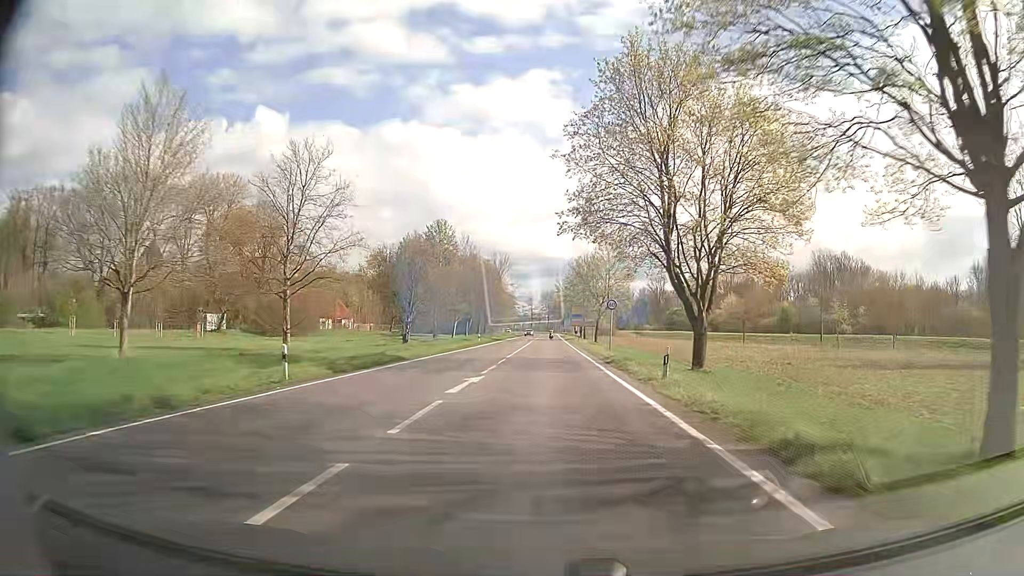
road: secondary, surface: asphalt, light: Day
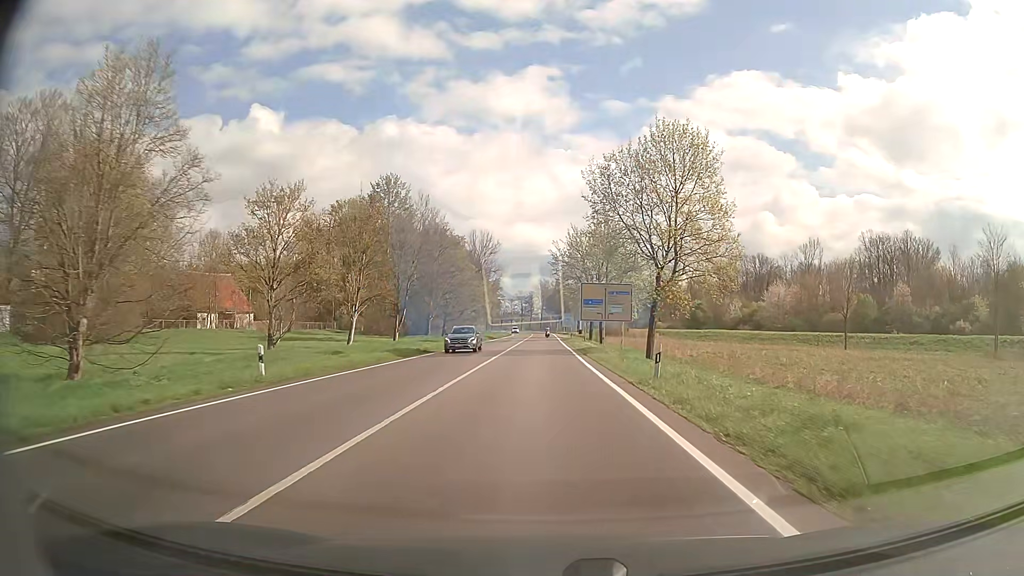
(+0.3, +50.7) m; +1°
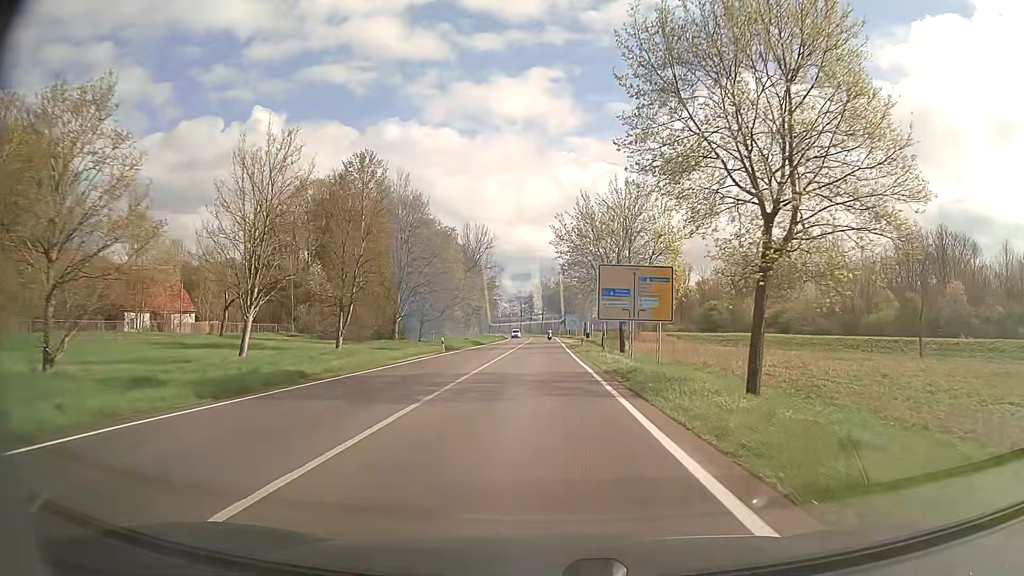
(0.0, +19.1) m; 0°
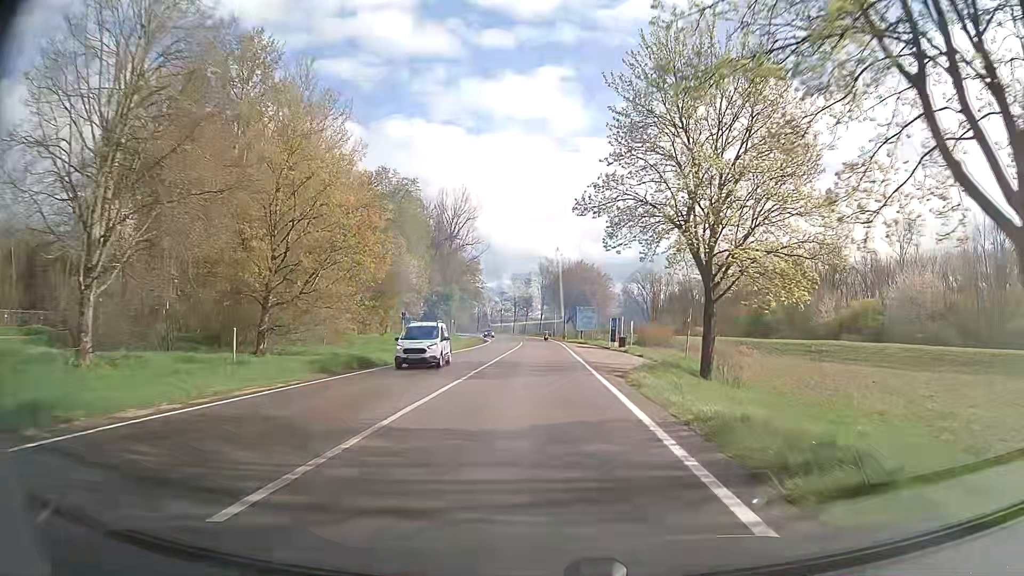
(-0.2, +46.5) m; 0°
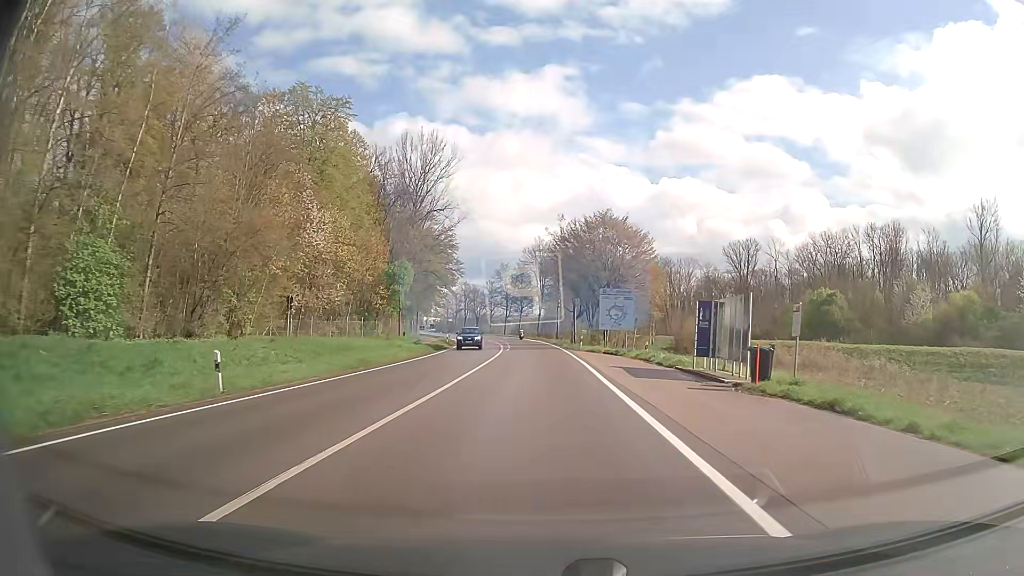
(0.0, +36.7) m; 0°
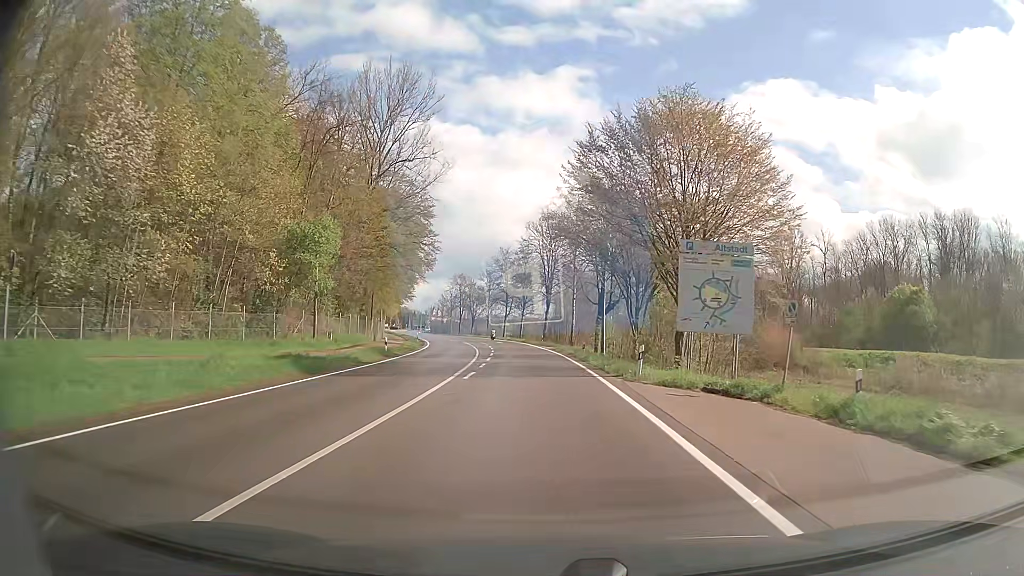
(-0.1, +27.5) m; -1°
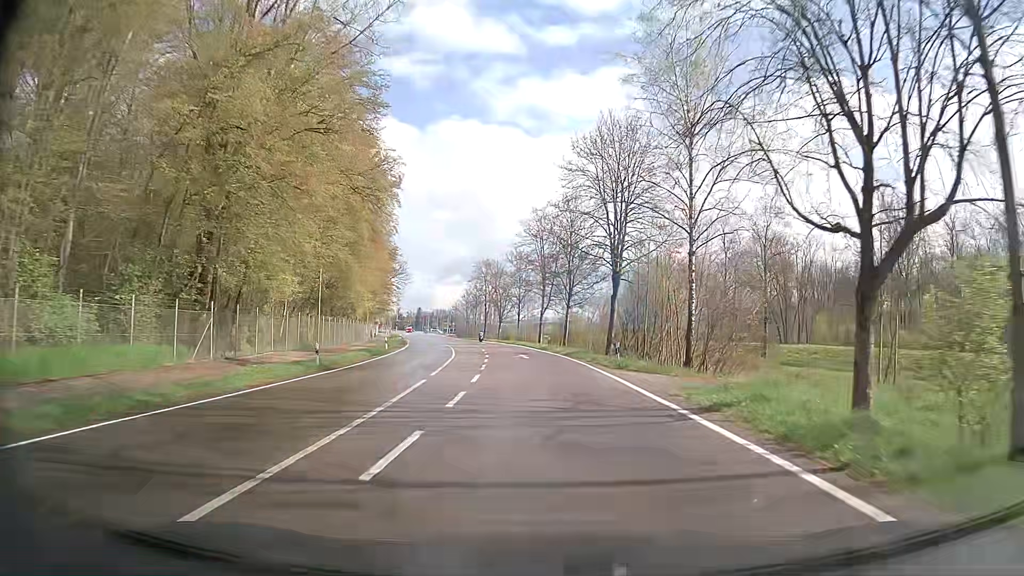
(-1.4, +37.8) m; -4°
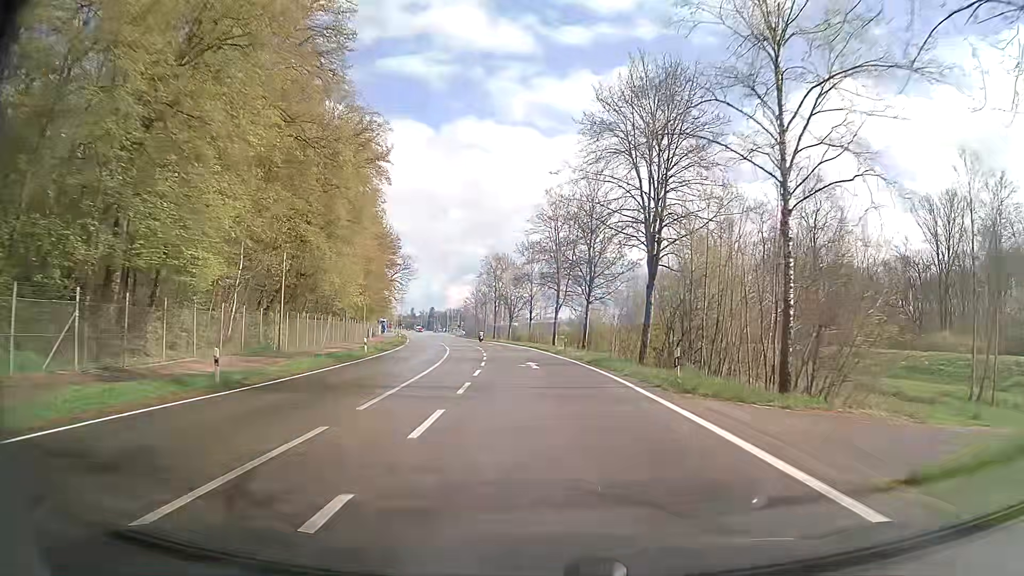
(0.0, +9.7) m; -1°
